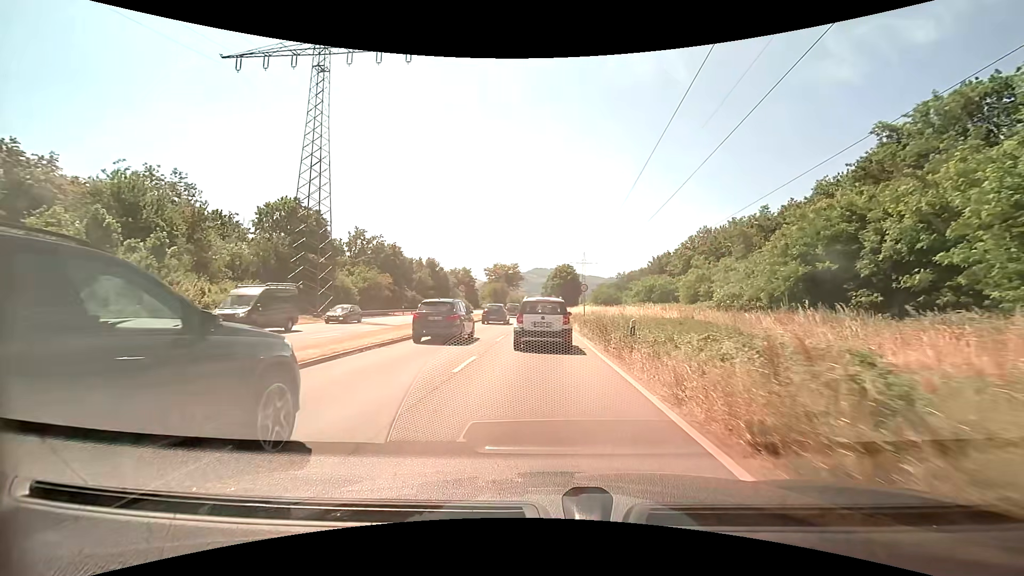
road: primary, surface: asphalt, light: Day
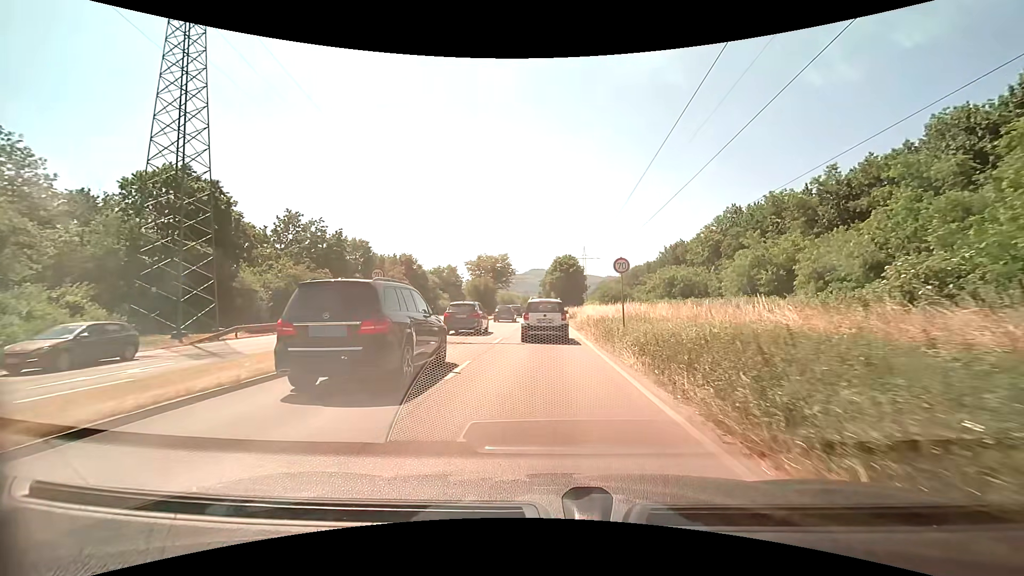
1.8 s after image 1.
(0.0, +18.9) m; 0°
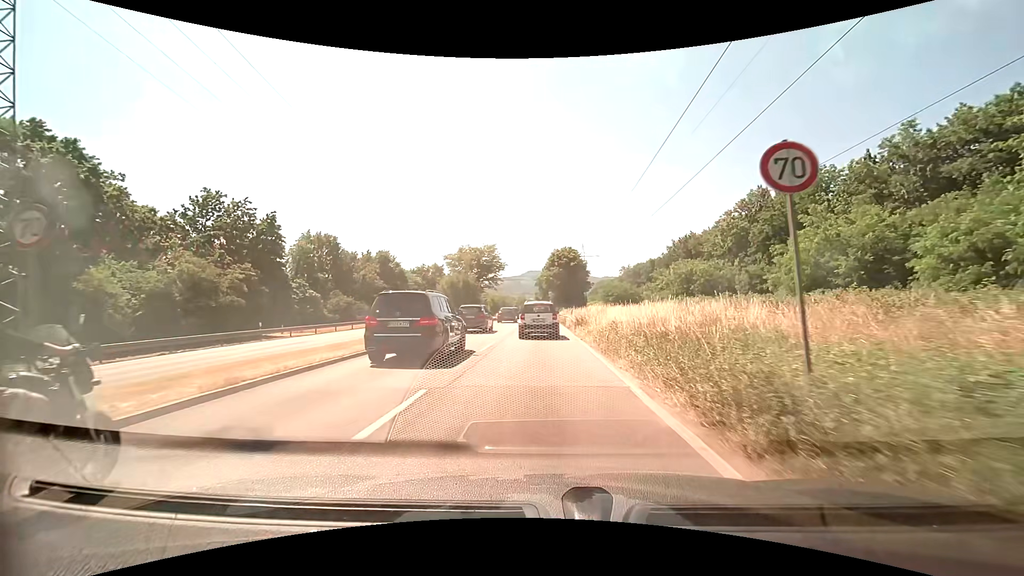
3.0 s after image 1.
(0.0, +13.0) m; 0°
(0, +10) (0, +20) (0, +30) (0, +40) (0, +50) (0, +60) (0, +70) (-1, +80) (-1, +90) (-1, +100) m
